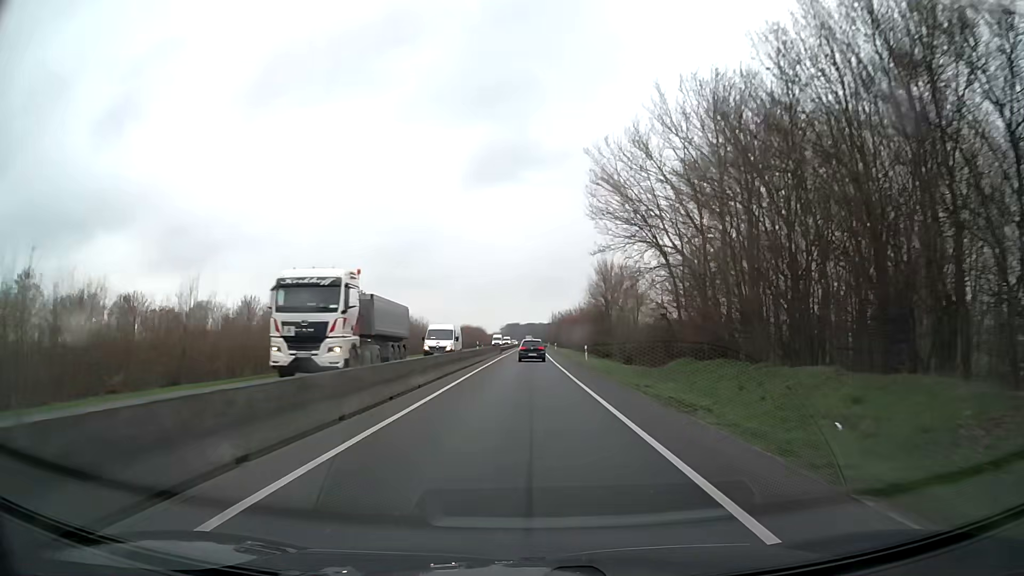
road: trunk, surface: asphalt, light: Day
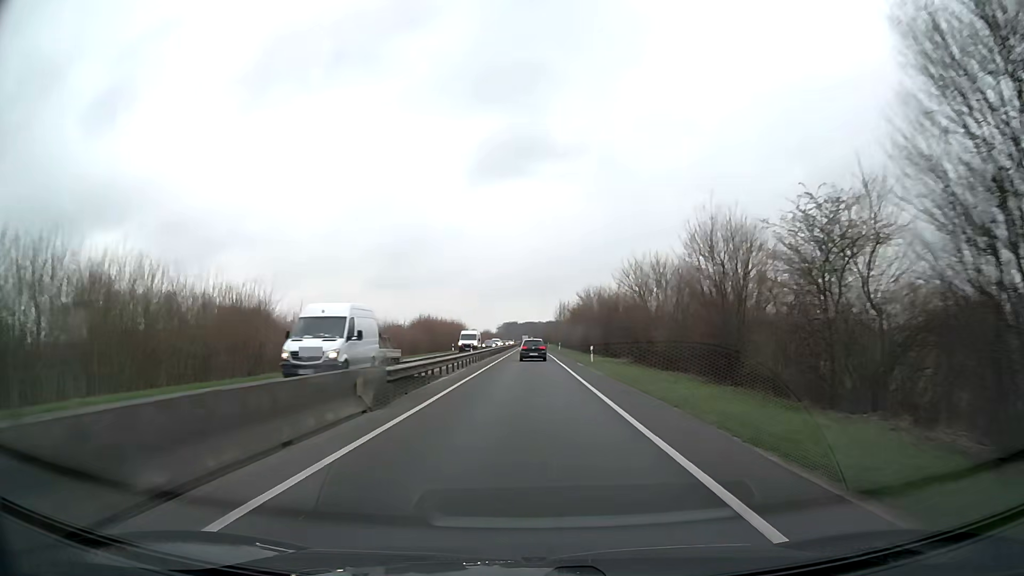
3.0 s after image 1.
(+0.1, +55.1) m; 0°
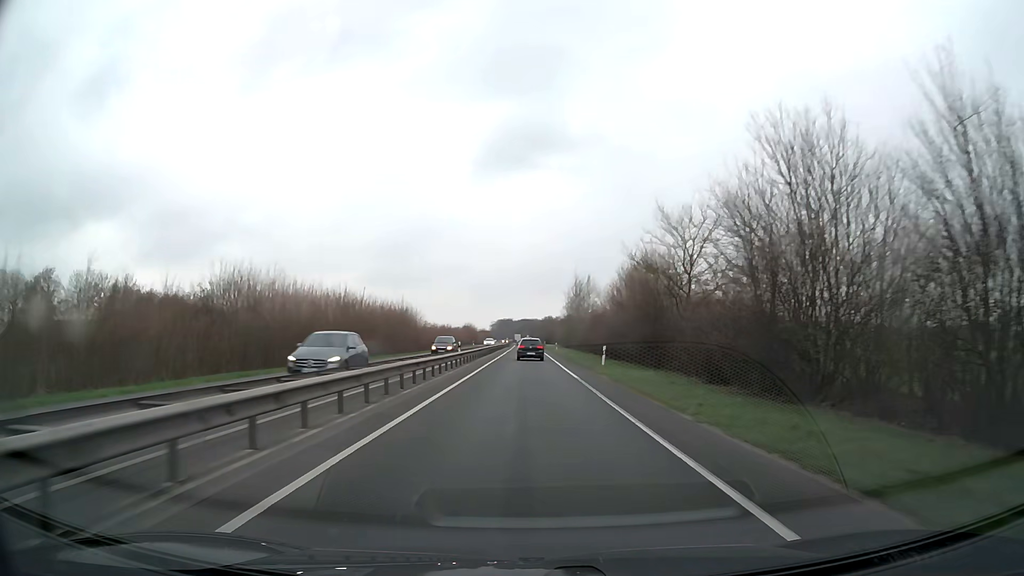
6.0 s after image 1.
(0.0, +55.5) m; 0°
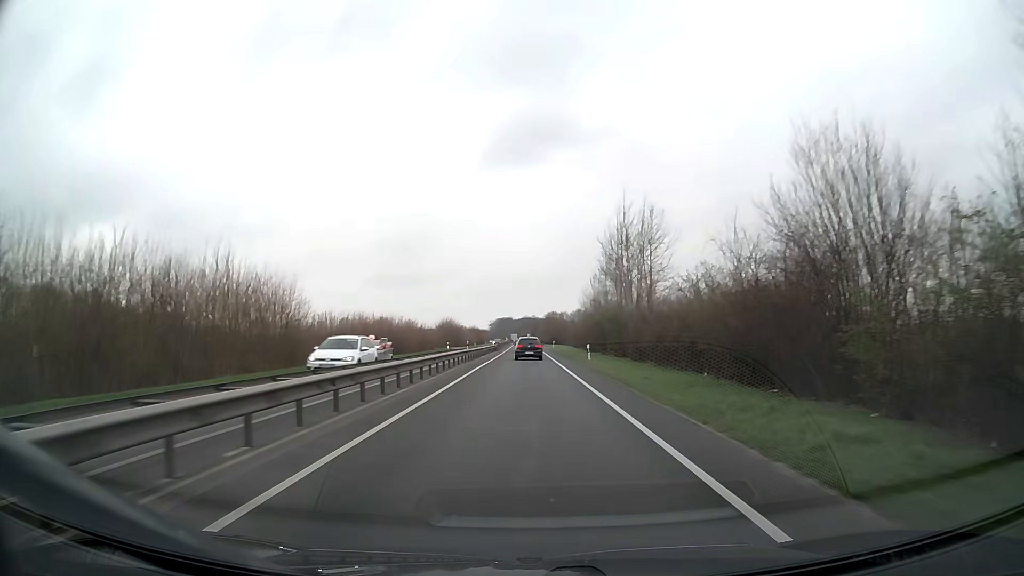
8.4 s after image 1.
(+0.1, +44.1) m; 0°
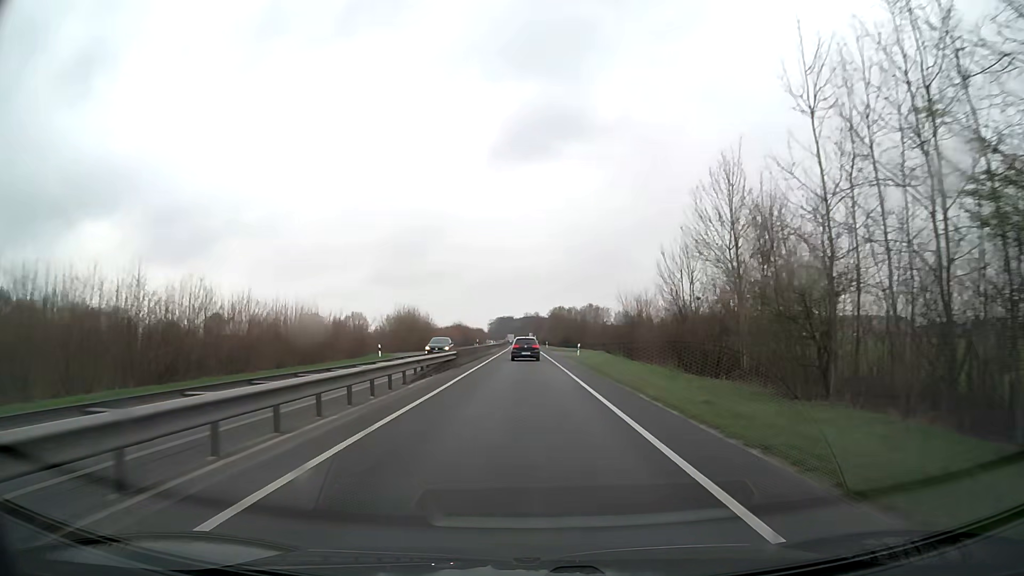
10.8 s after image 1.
(-0.1, +43.0) m; 0°
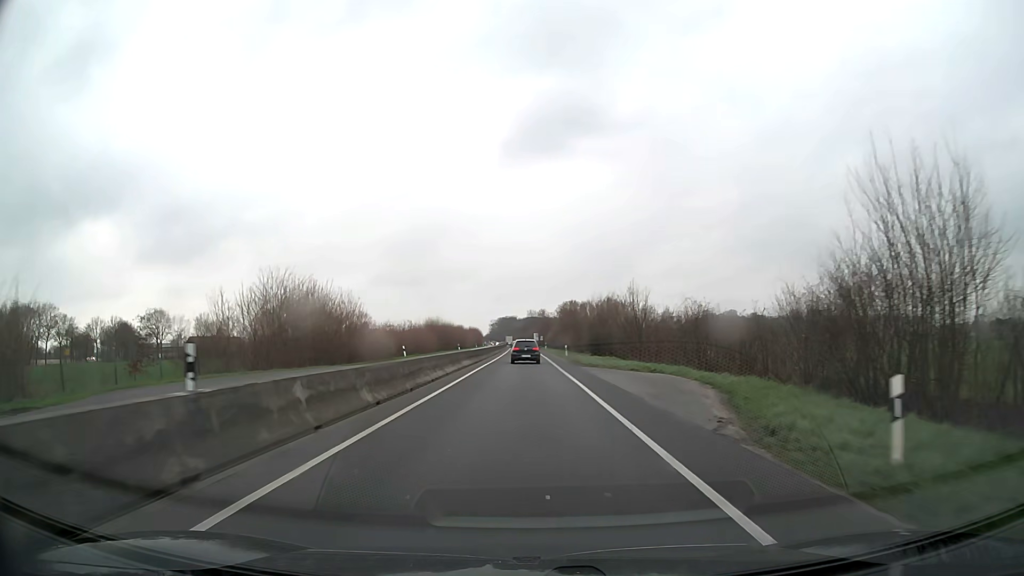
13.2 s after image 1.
(-0.1, +41.6) m; 0°
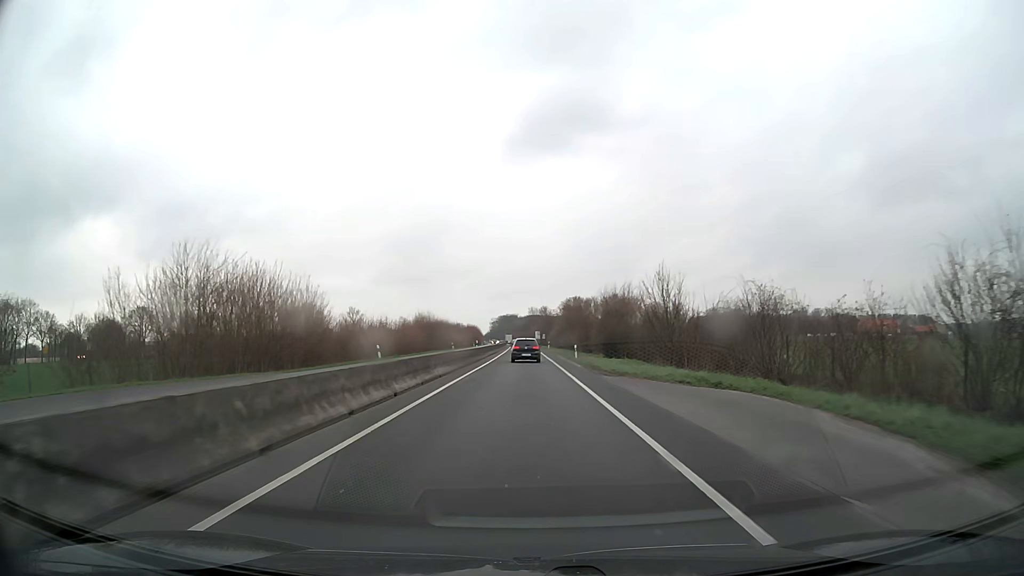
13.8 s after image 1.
(0.0, +10.2) m; 0°
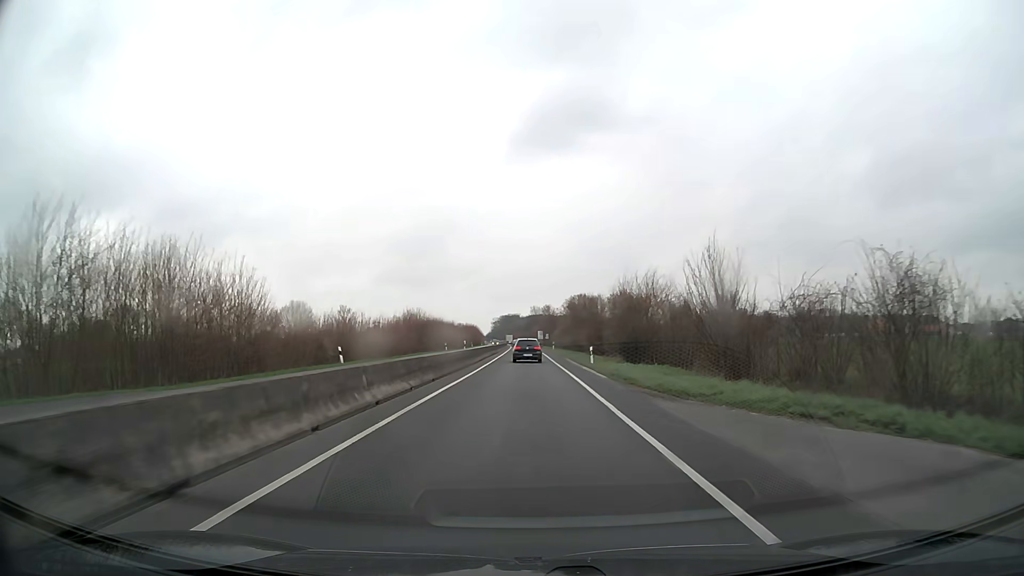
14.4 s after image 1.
(0.0, +10.2) m; 0°
